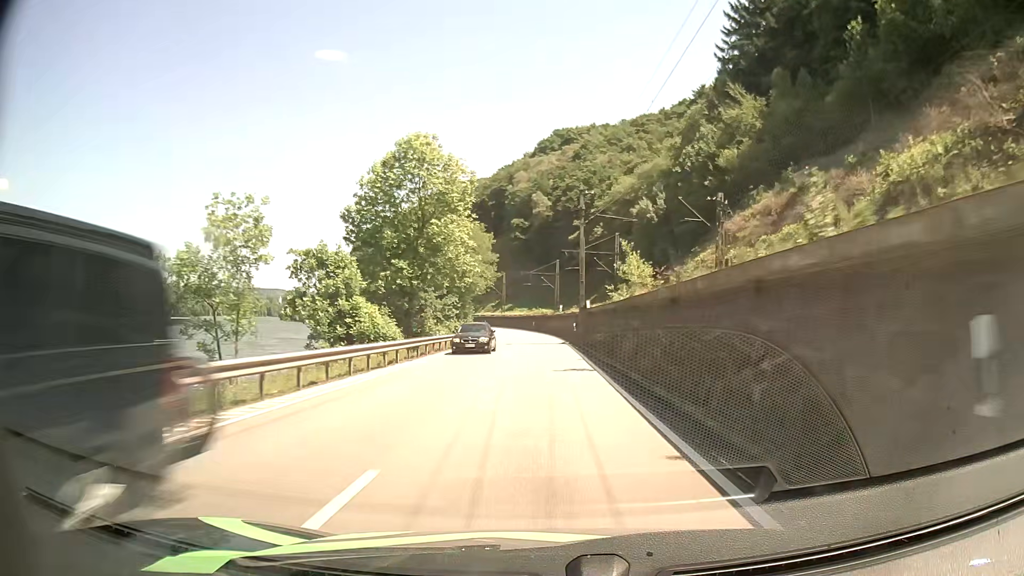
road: primary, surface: asphalt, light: Day
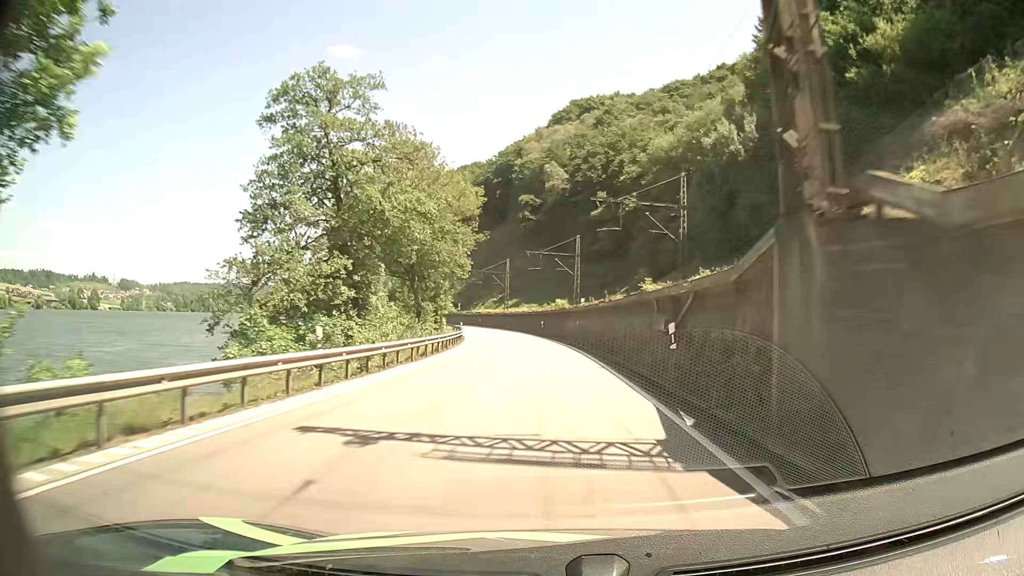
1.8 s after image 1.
(-0.3, +37.8) m; -1°
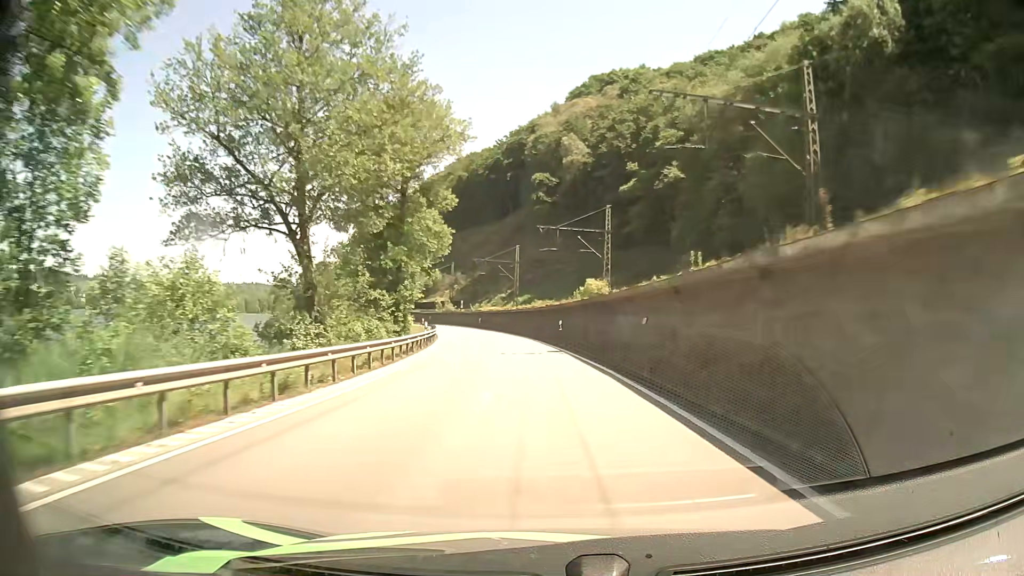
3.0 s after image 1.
(-0.4, +25.1) m; -2°
(0, +10) (0, +20) (-1, +30) (-2, +40) (-3, +50) (-5, +60) (-7, +70) (-9, +79) (-11, +89) (-14, +99) m
